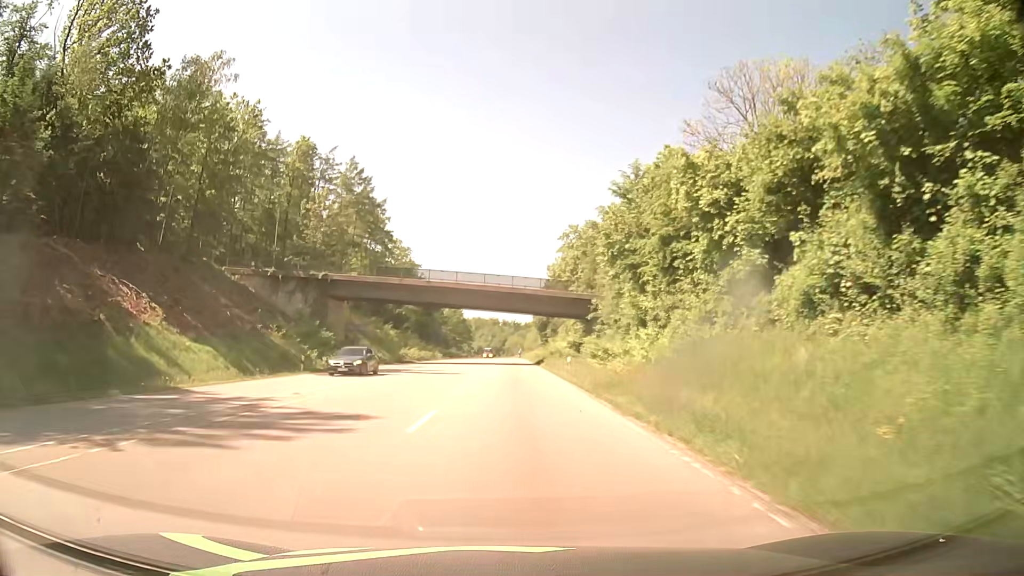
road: secondary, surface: asphalt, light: Day
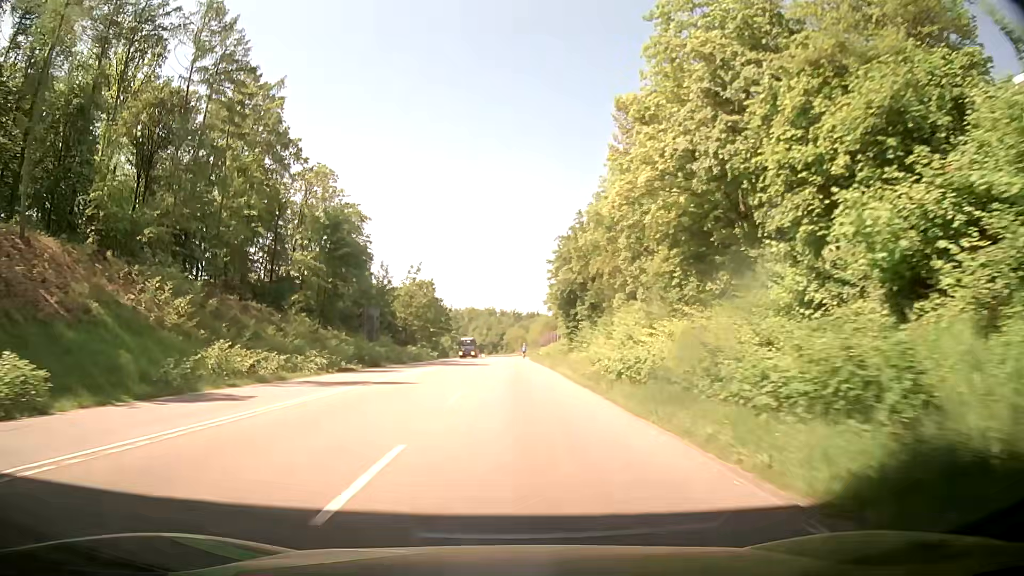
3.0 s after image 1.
(+0.9, +63.8) m; +1°
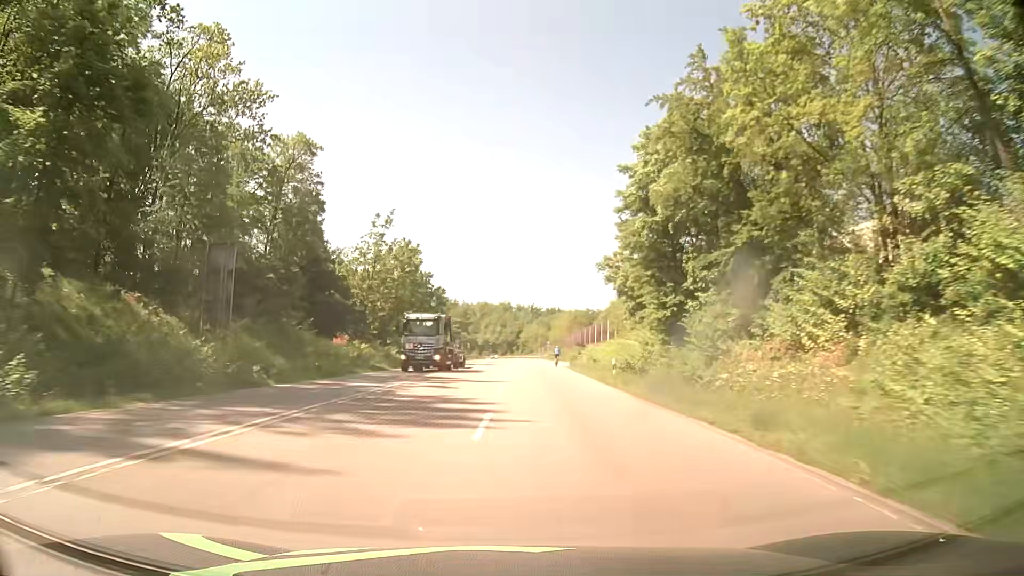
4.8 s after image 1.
(-0.6, +41.4) m; -1°
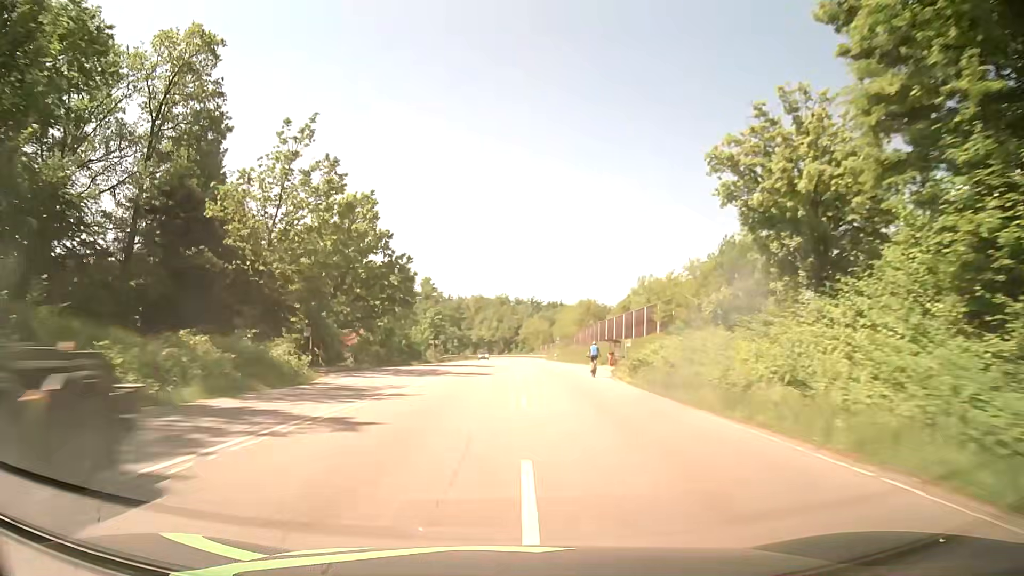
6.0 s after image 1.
(-0.1, +28.9) m; 0°
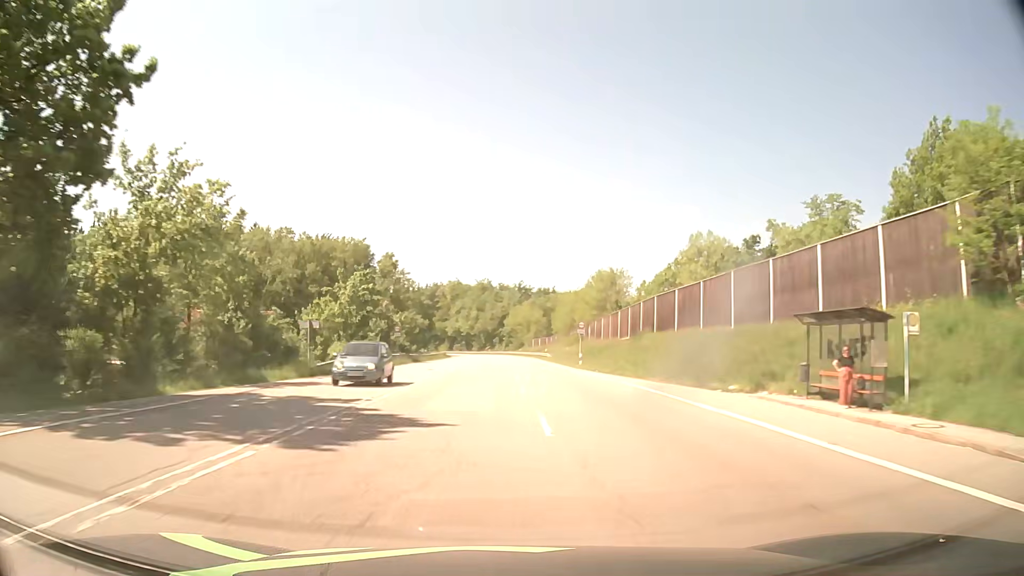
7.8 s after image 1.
(+0.6, +45.0) m; +2°
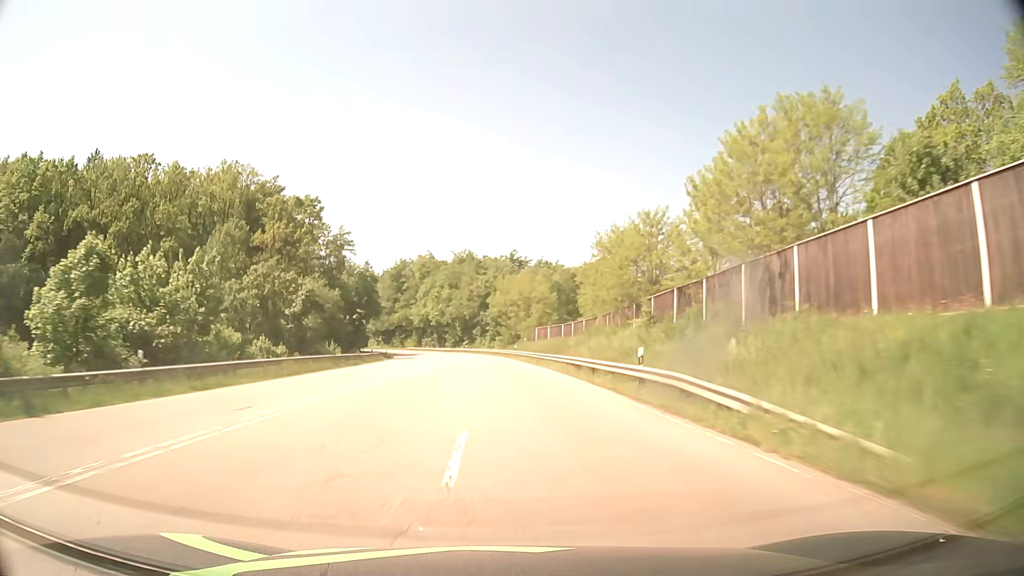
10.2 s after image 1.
(+0.8, +61.6) m; +1°
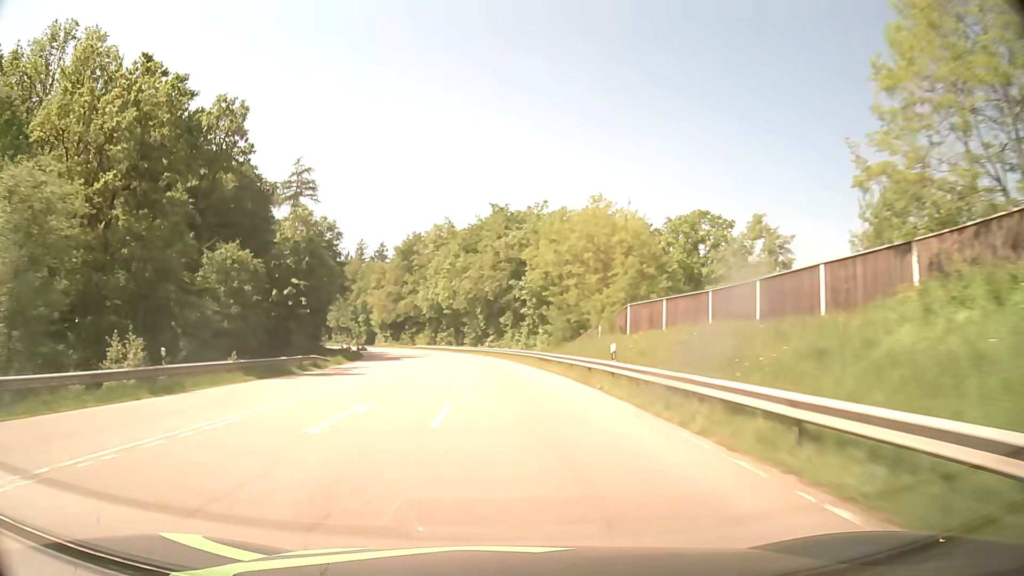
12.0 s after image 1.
(-0.9, +46.8) m; -3°
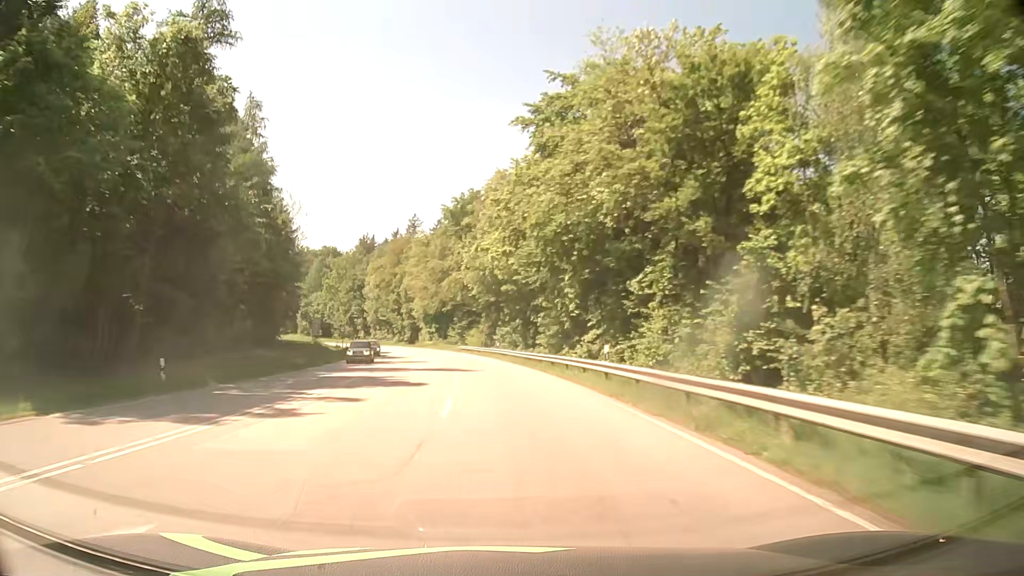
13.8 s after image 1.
(-2.6, +47.0) m; -6°
(0, +10) (-1, +20) (-1, +30) (-2, +40) (-3, +50) (-5, +60) (-6, +70) (-9, +79) (-11, +89) (-13, +99) m
